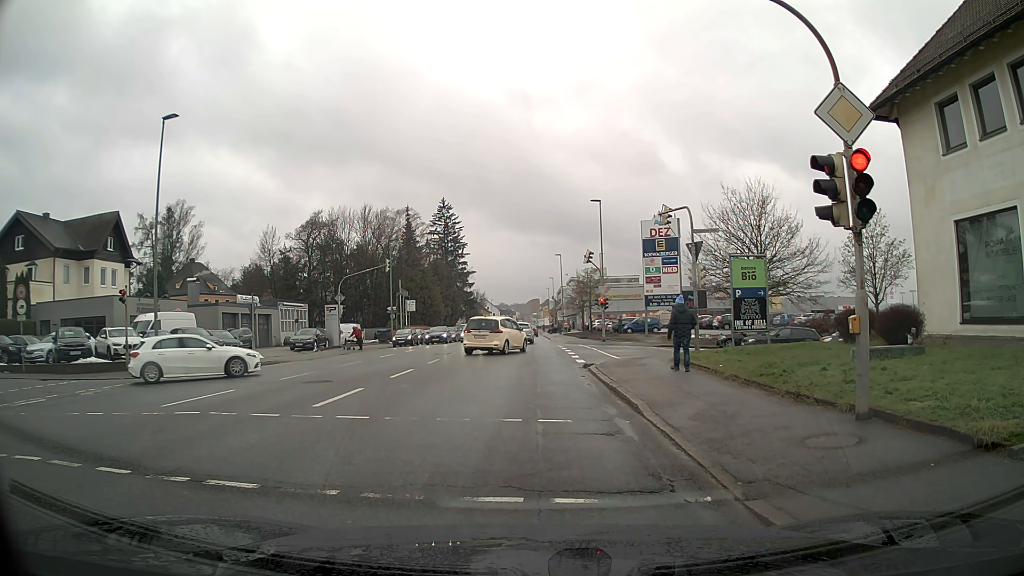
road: tertiary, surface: asphalt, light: Day
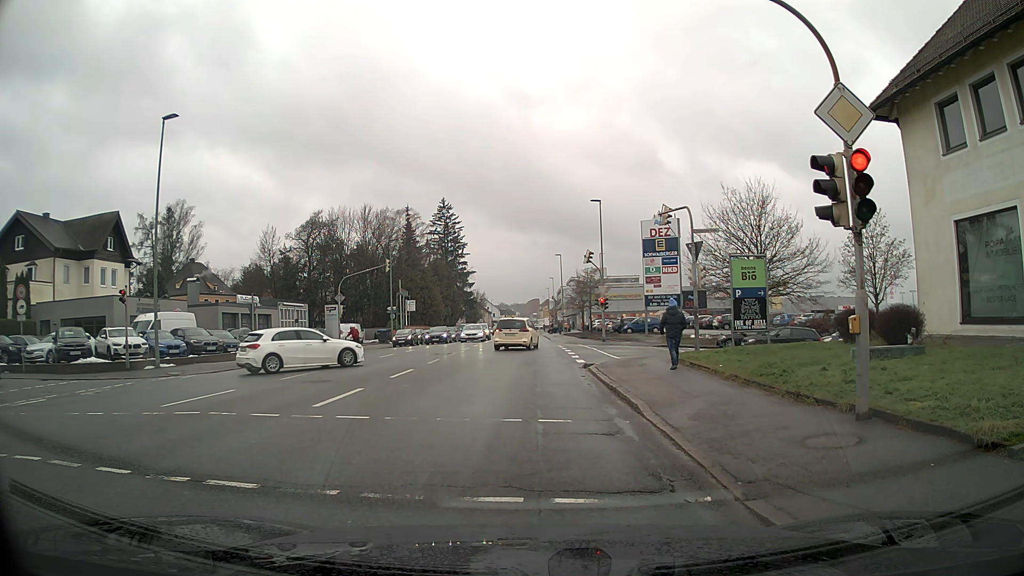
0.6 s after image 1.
(0.0, 0.0) m; 0°
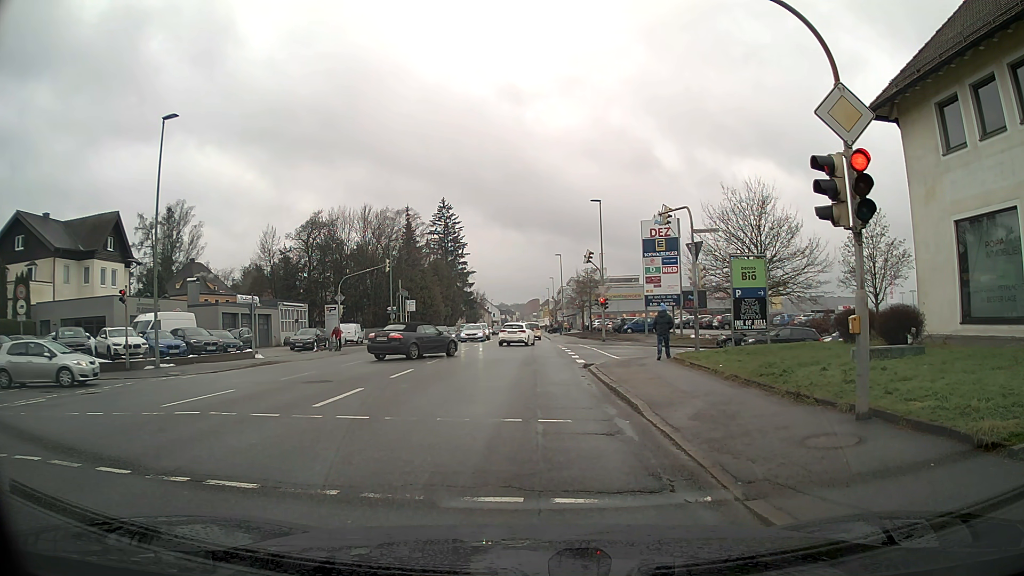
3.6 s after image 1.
(0.0, 0.0) m; 0°
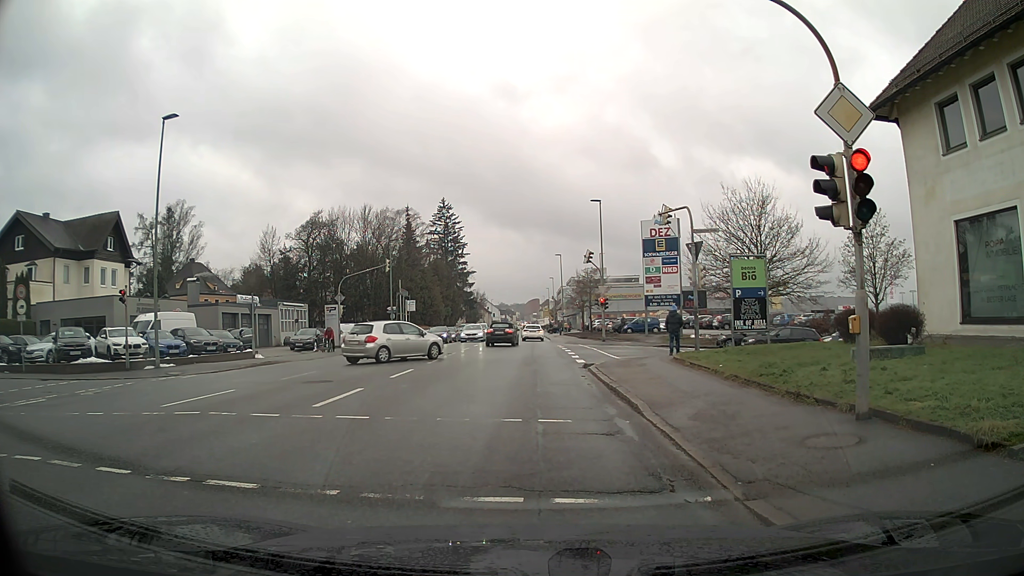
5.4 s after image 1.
(0.0, 0.0) m; 0°
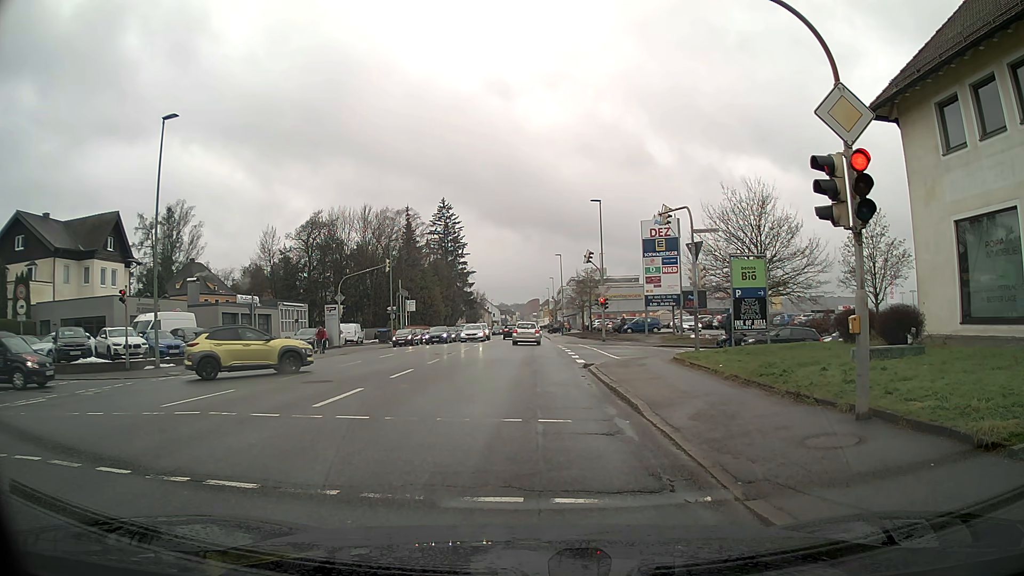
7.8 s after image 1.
(0.0, 0.0) m; 0°
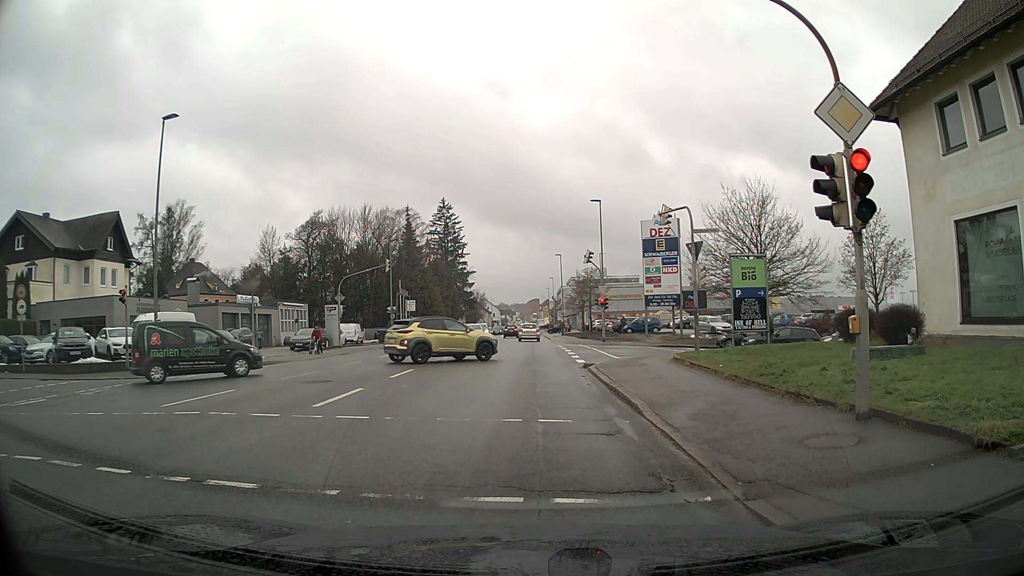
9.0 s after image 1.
(0.0, 0.0) m; 0°
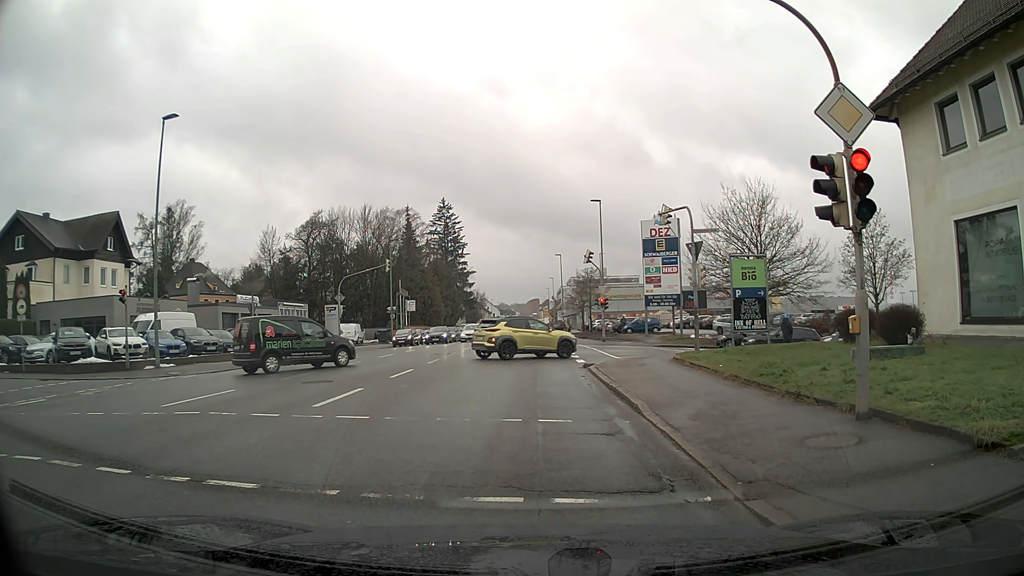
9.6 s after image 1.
(0.0, 0.0) m; 0°
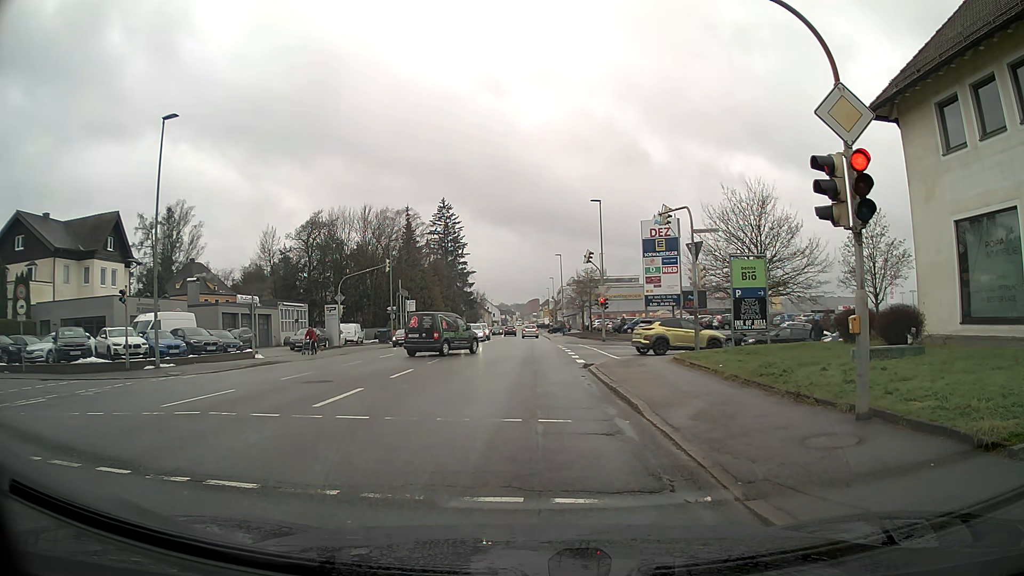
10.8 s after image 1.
(0.0, 0.0) m; 0°
(0, +10) (0, +20) (+4, +29) (+13, +31) (+23, +31) (+33, +32) (+43, +33) (+53, +35) (+62, +38) (+69, +46) m
